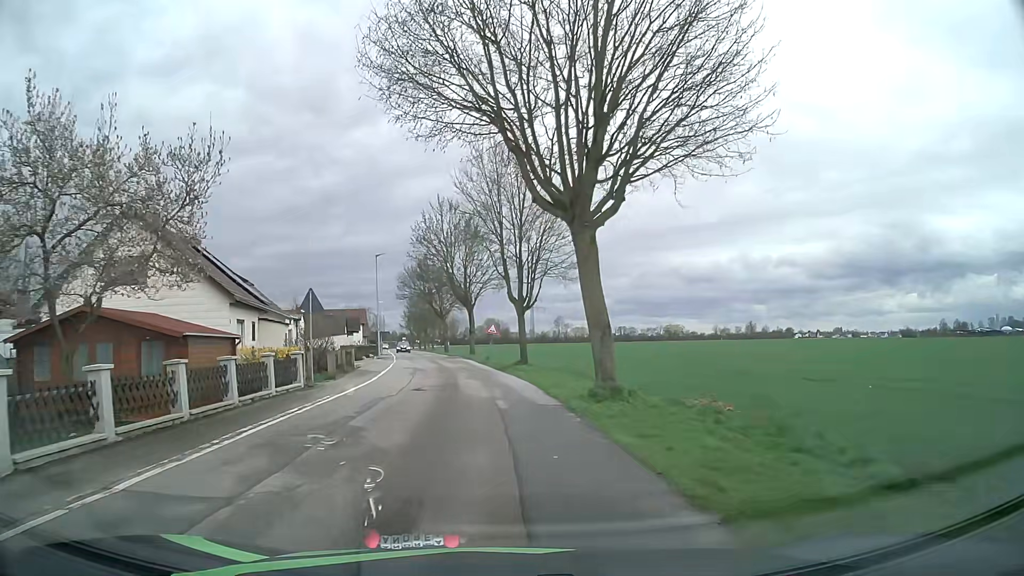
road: unclassified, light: Day
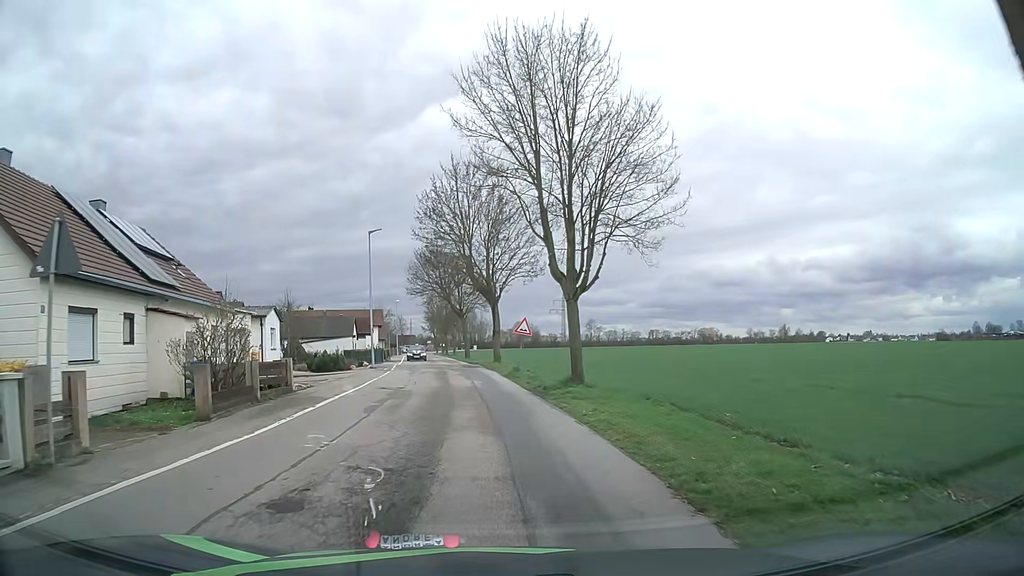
(-0.3, +13.0) m; -3°
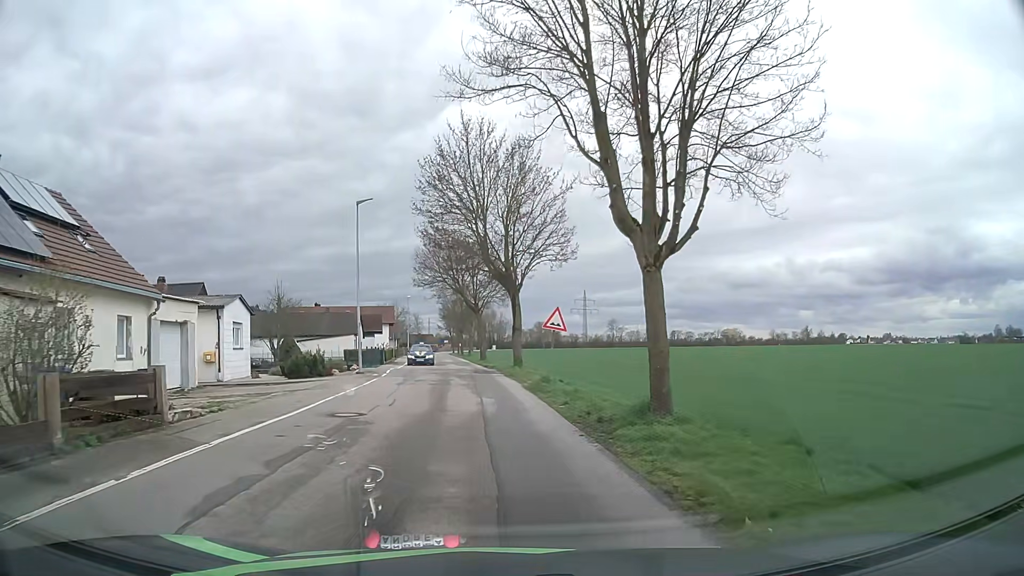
(-0.1, +8.4) m; -2°
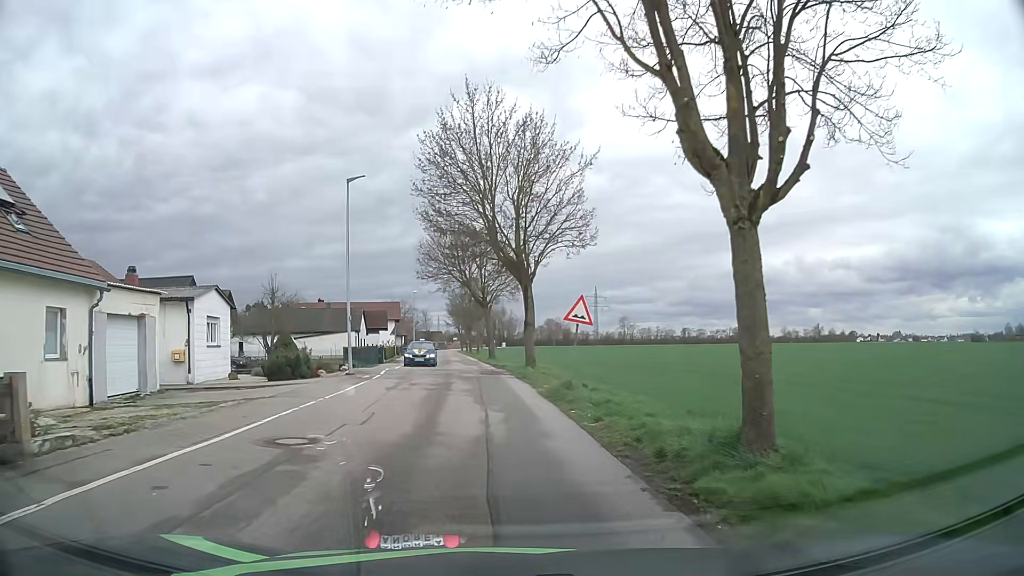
(0.0, +3.9) m; 0°
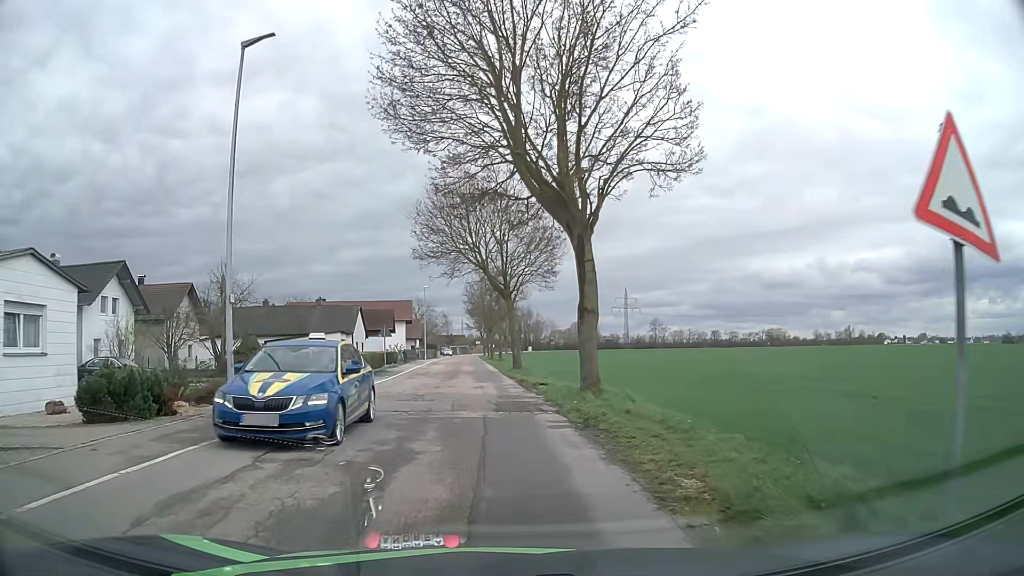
(-0.3, +14.1) m; -2°
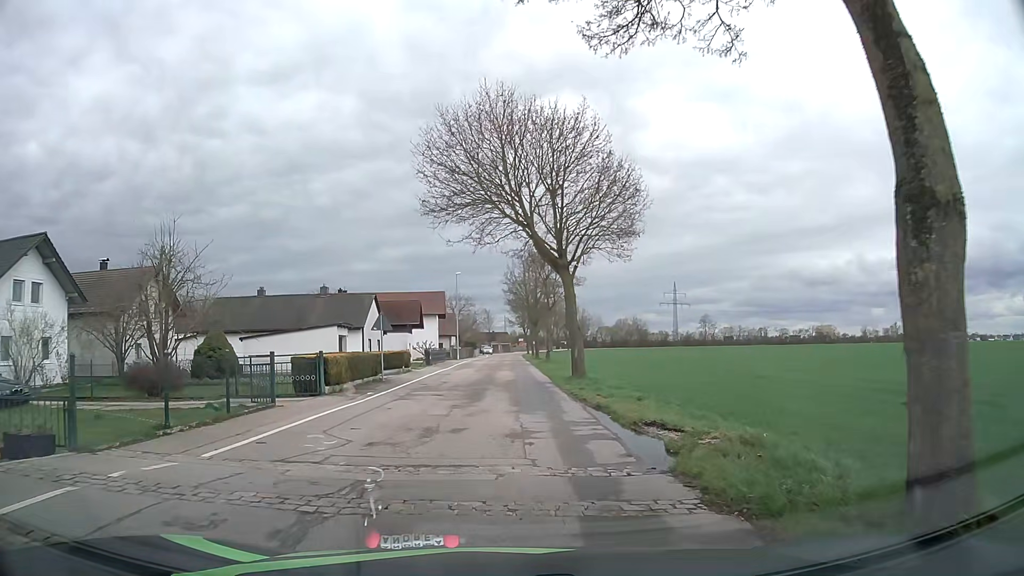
(-0.4, +12.2) m; -4°
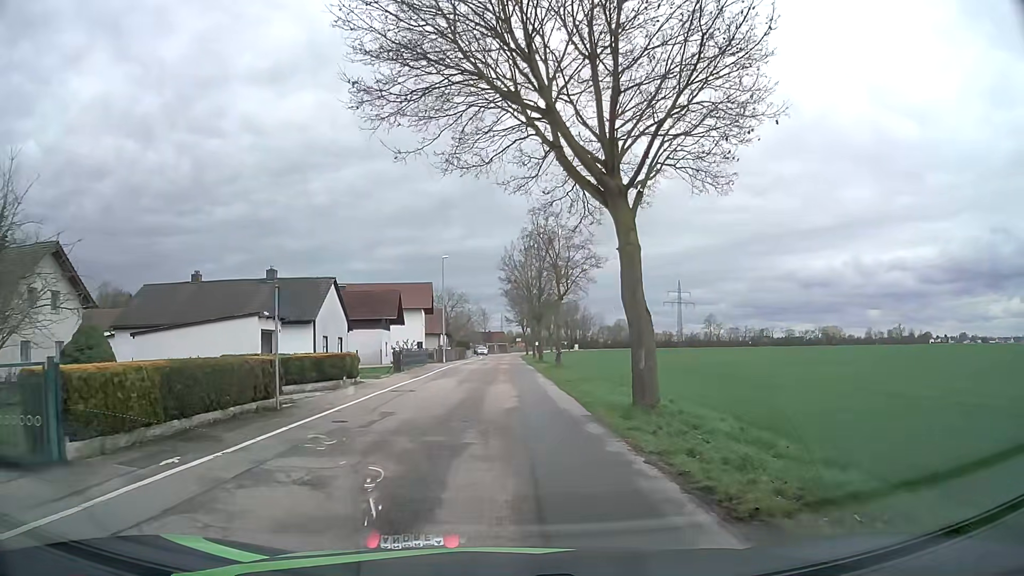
(0.0, +12.2) m; +1°
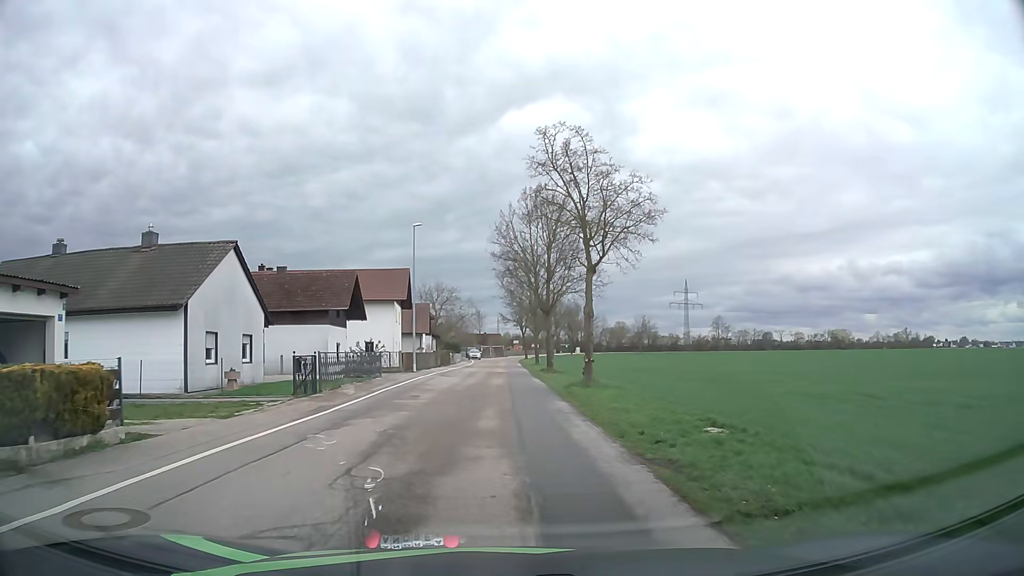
(-0.1, +15.3) m; -1°
(0, +10) (0, +20) (0, +30) (0, +40) (0, +50) (0, +60) (0, +70) (0, +80) (0, +90) (+1, +100) m
